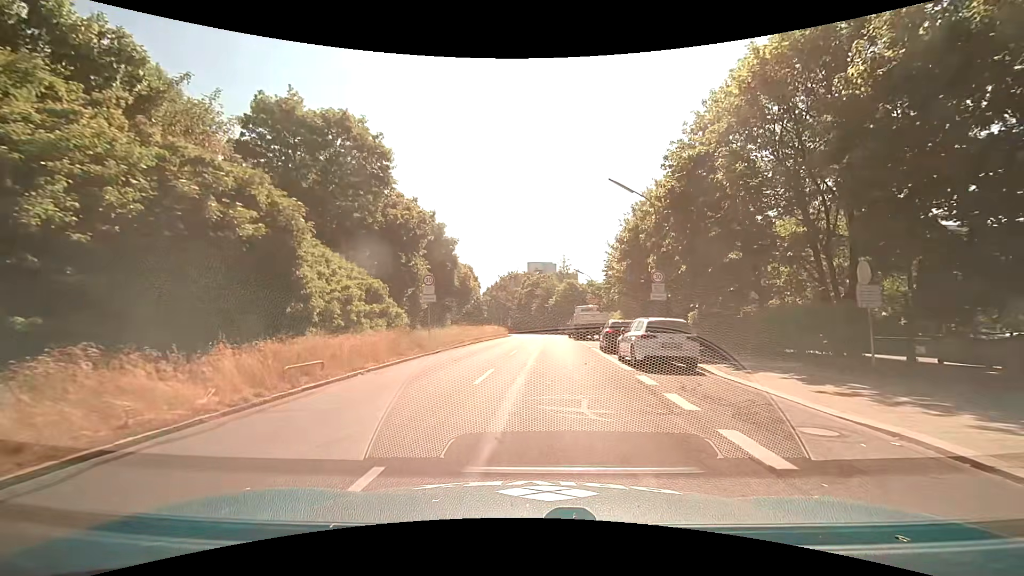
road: tertiary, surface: asphalt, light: Day
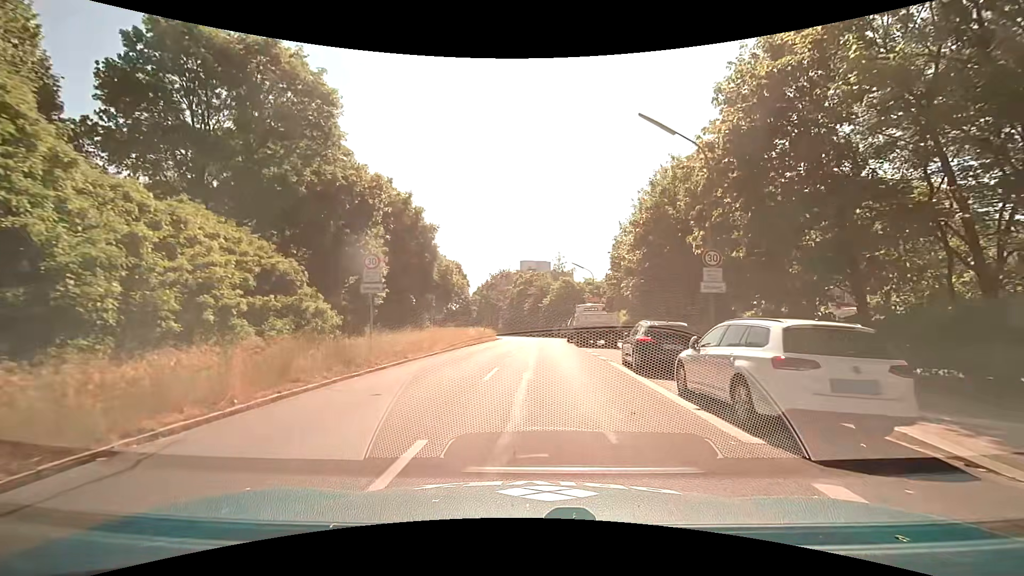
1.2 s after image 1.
(0.0, +8.1) m; +1°
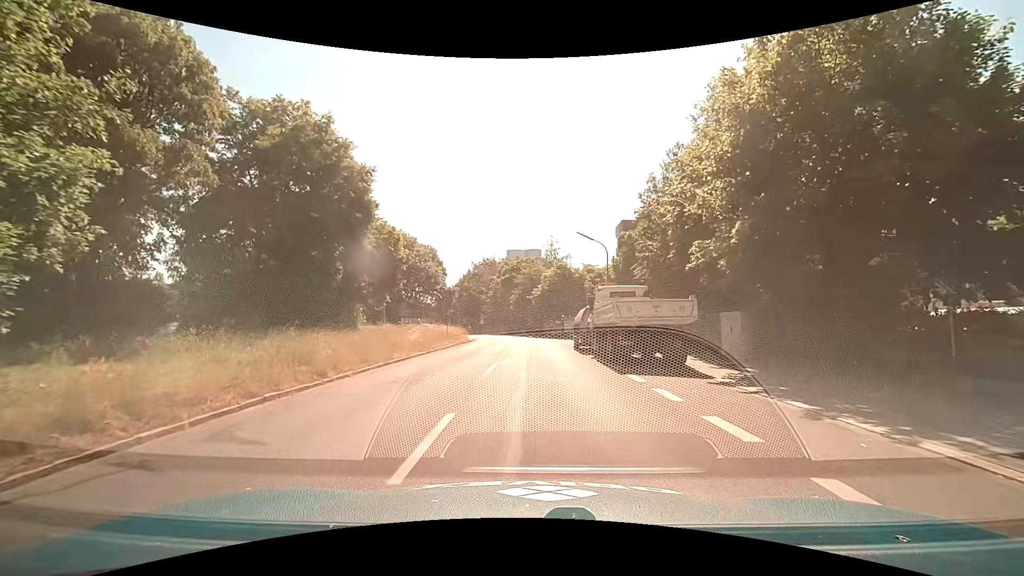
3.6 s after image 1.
(+0.1, +16.6) m; 0°
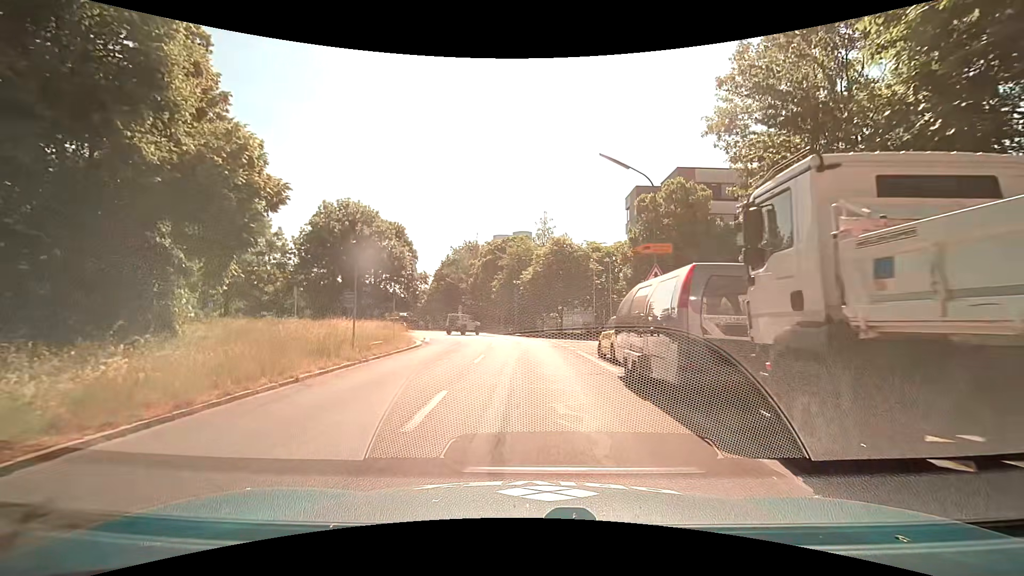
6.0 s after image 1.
(+0.4, +16.5) m; +2°
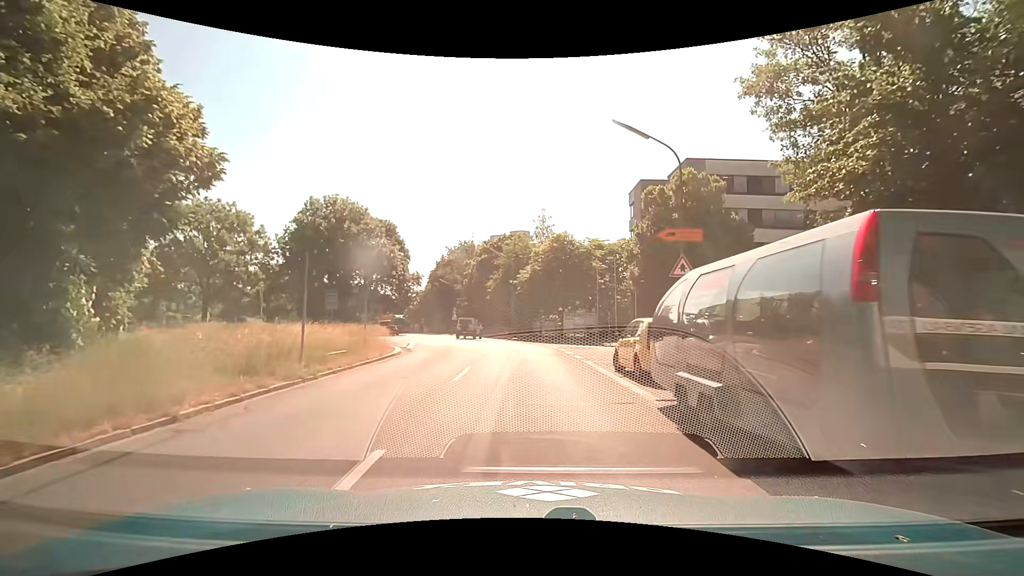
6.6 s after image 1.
(0.0, +3.8) m; 0°
